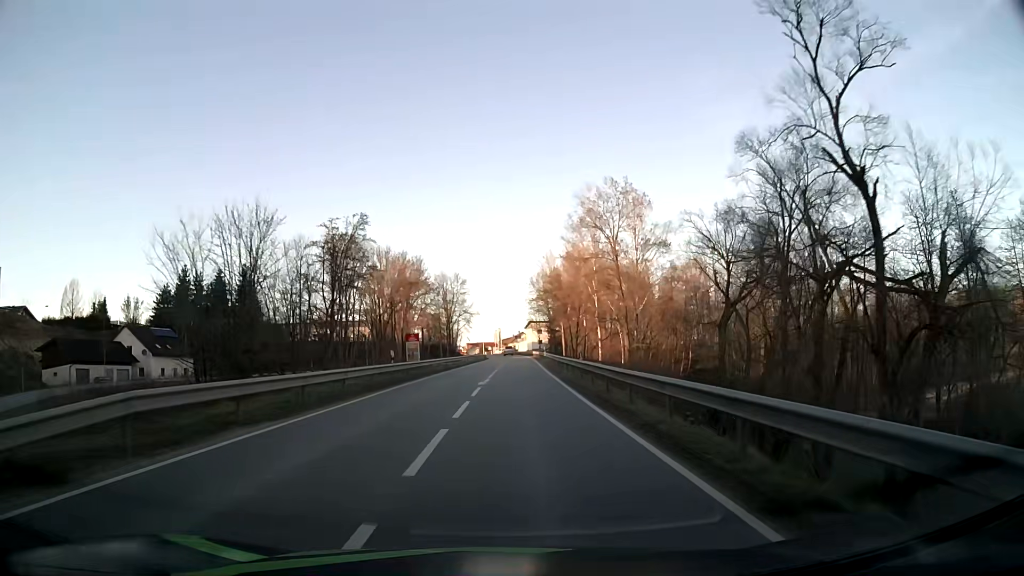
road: tertiary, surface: asphalt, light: Day
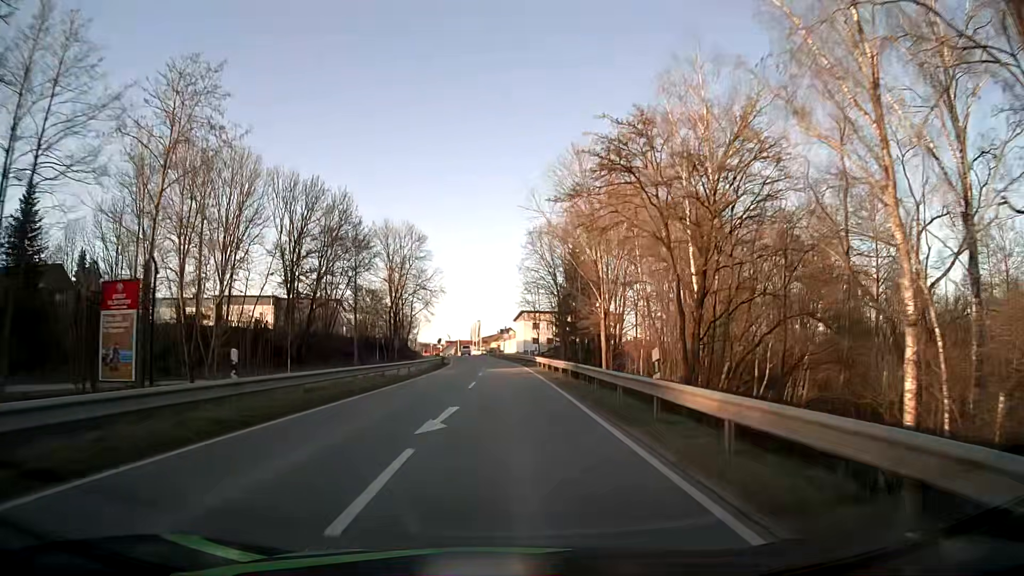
(+1.4, +56.2) m; +2°
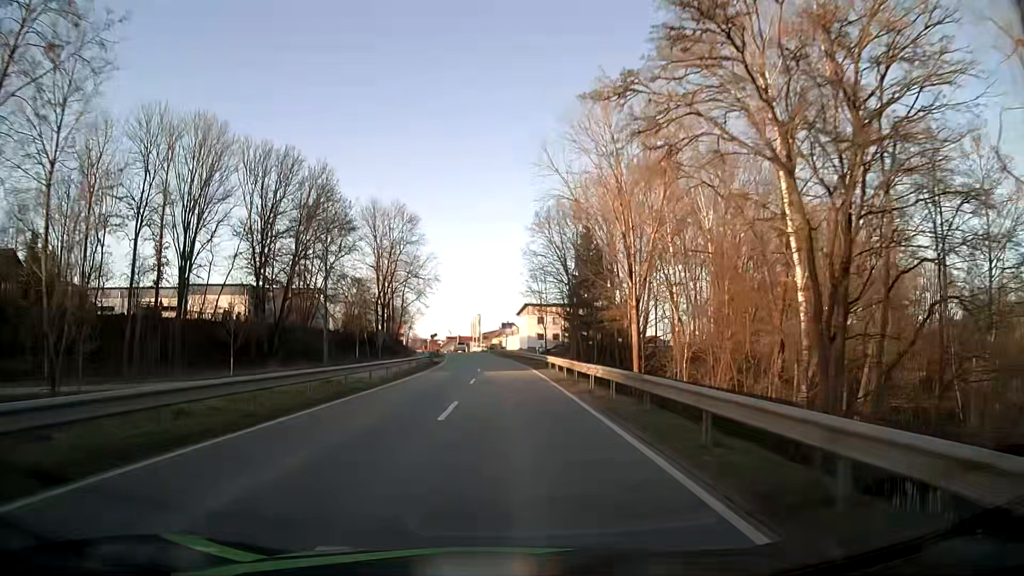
(0.0, +11.0) m; 0°
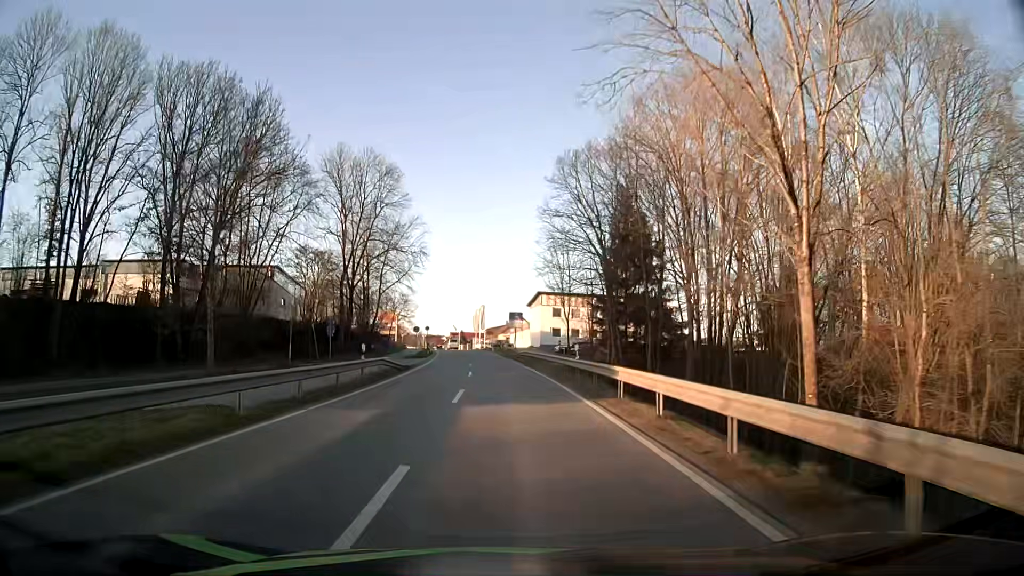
(-0.1, +21.0) m; -1°
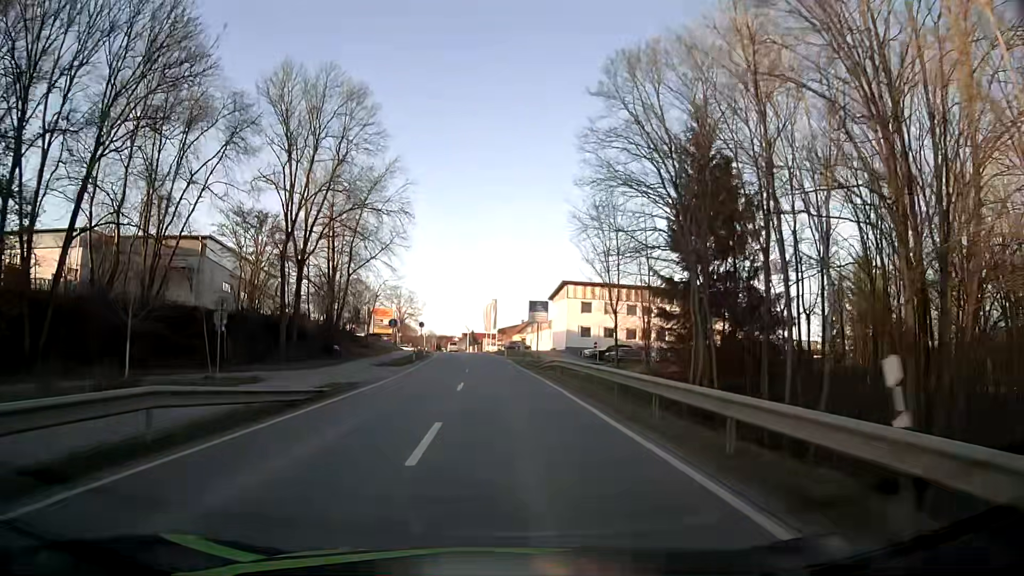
(-0.1, +19.7) m; -1°
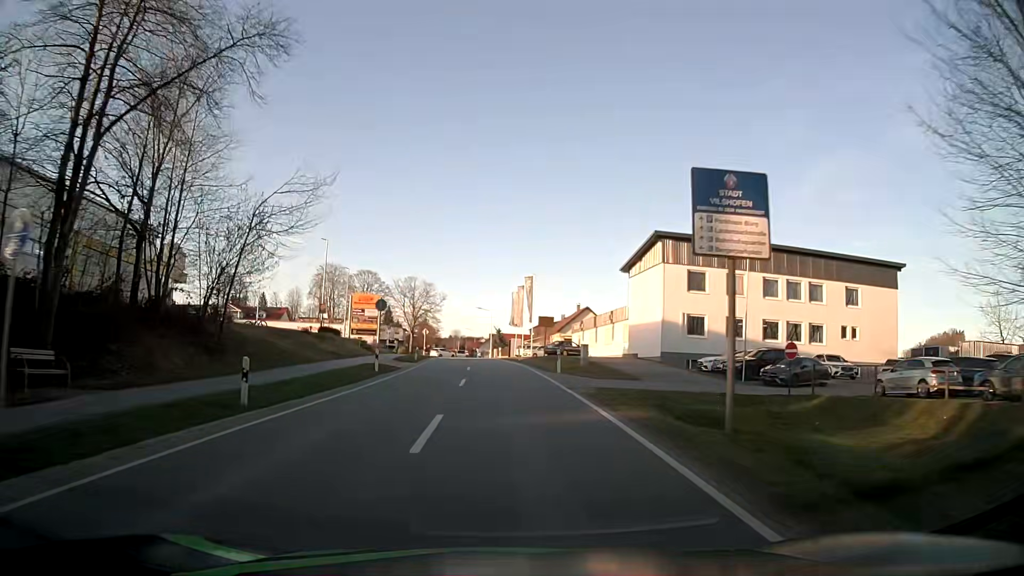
(-0.9, +35.5) m; -2°
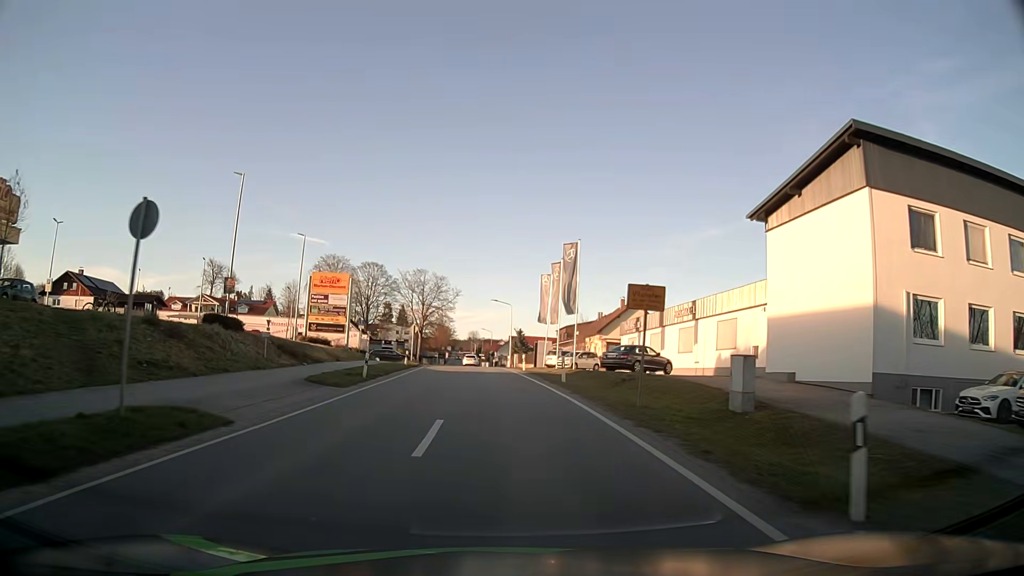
(-0.6, +23.9) m; -2°
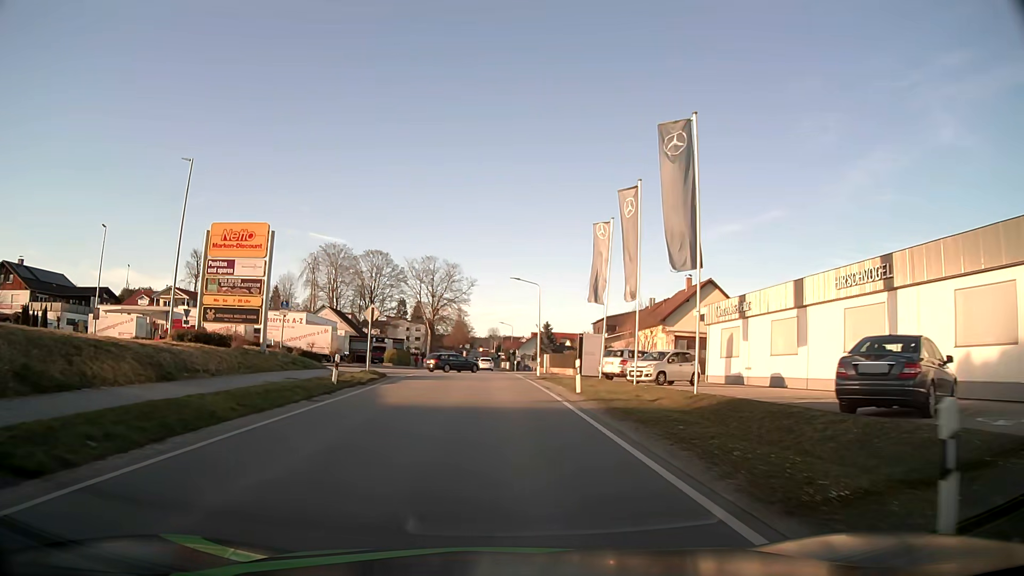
(-0.2, +22.6) m; -2°
(0, +10) (0, +20) (0, +30) (-1, +40) (-1, +50) (-1, +60) (-2, +70) (-2, +80) (-2, +90) (-2, +100) m
